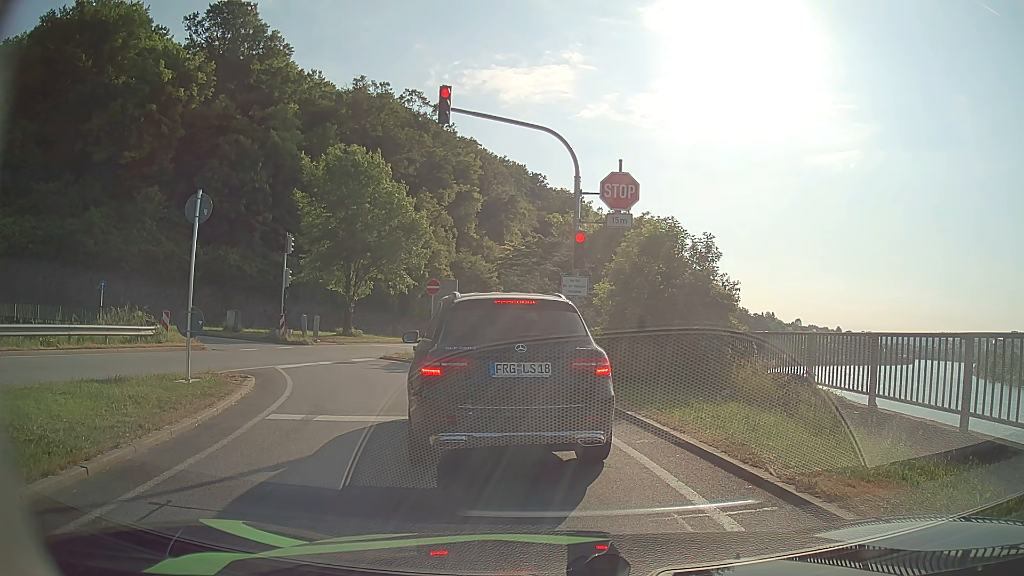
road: primary_link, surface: asphalt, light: Day
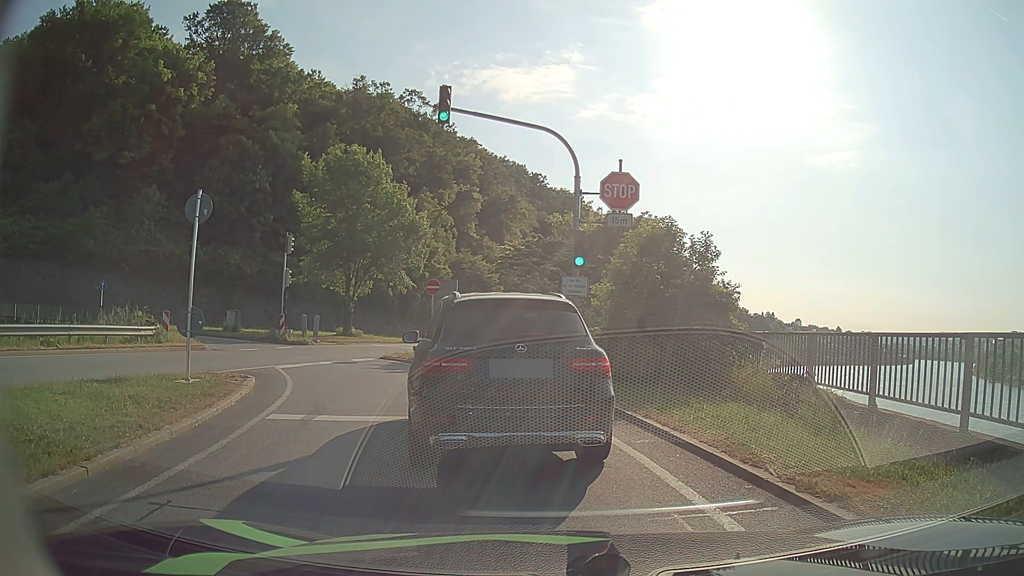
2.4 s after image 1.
(0.0, 0.0) m; 0°
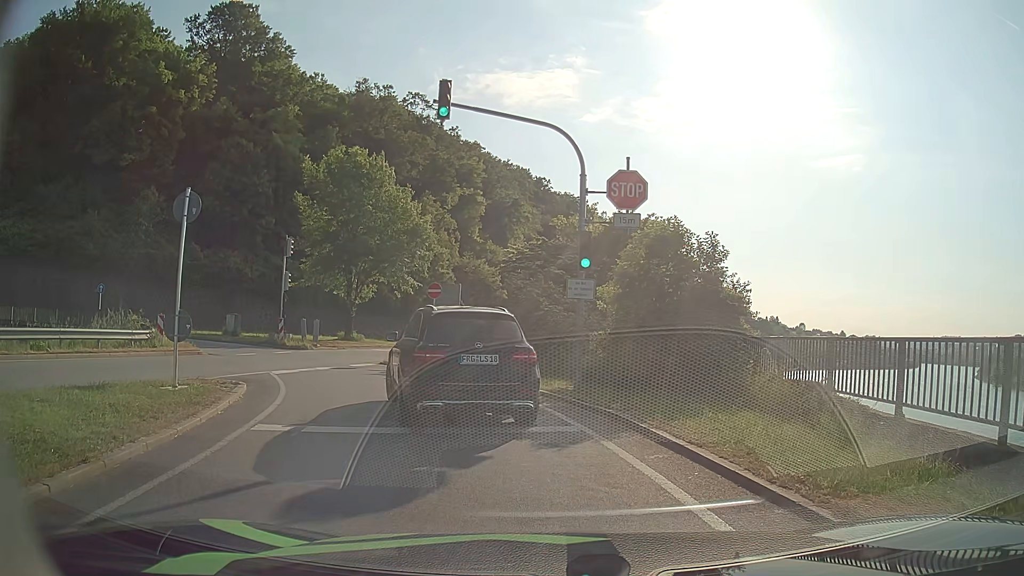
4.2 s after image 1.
(0.0, +0.7) m; 0°
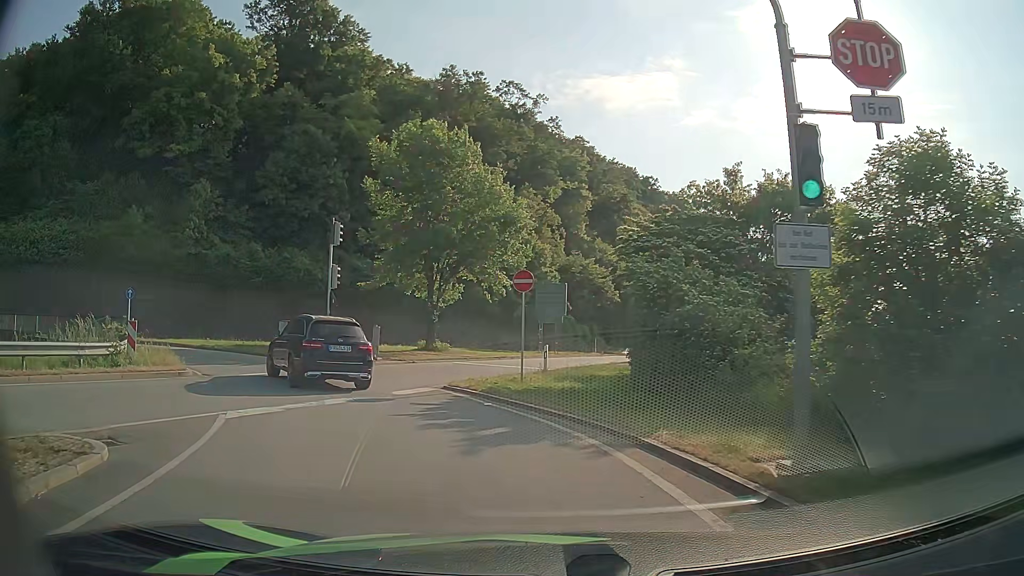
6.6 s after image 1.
(-0.5, +8.5) m; -9°
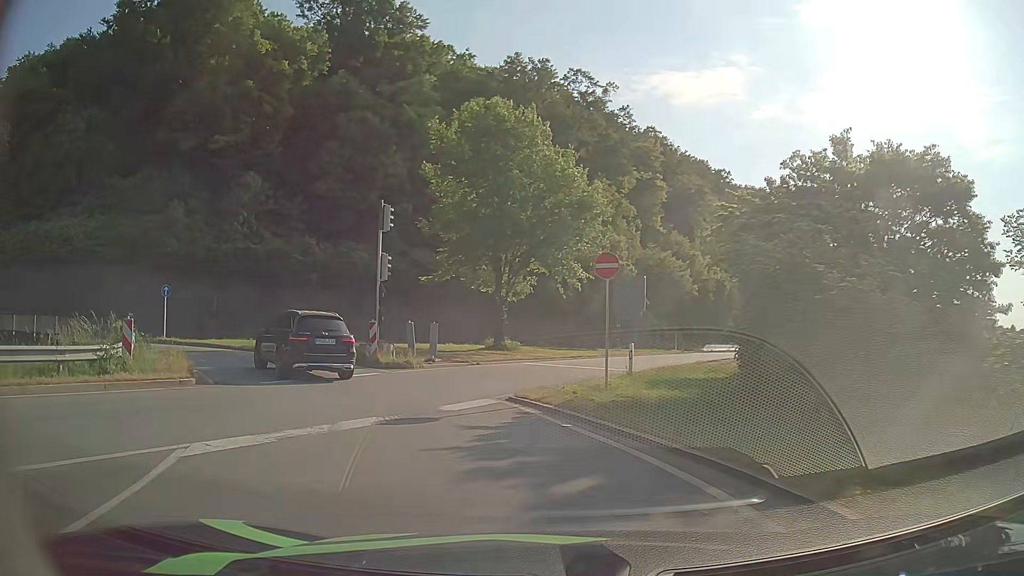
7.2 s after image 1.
(-0.2, +3.5) m; -6°
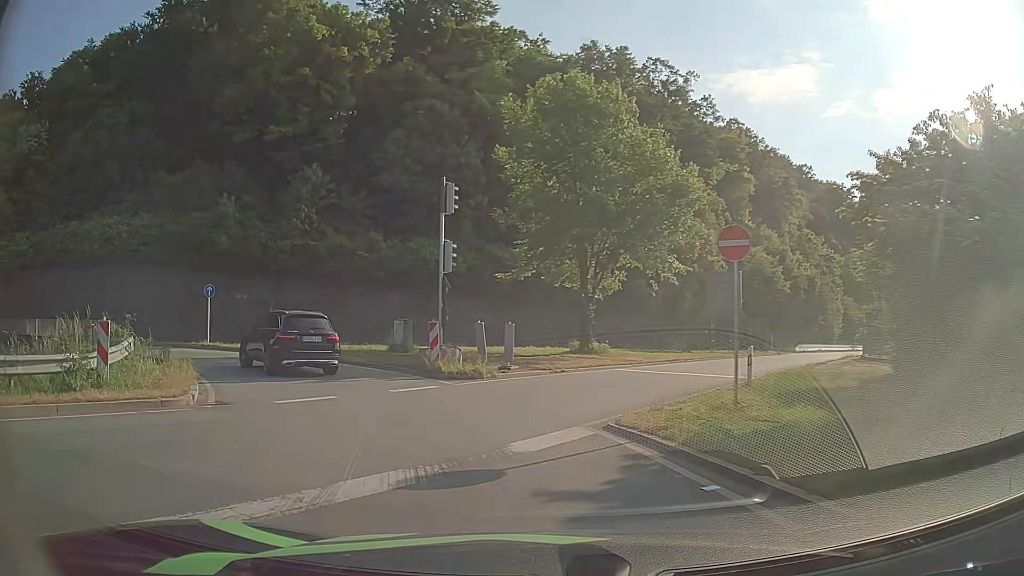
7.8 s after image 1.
(-0.2, +3.9) m; -7°
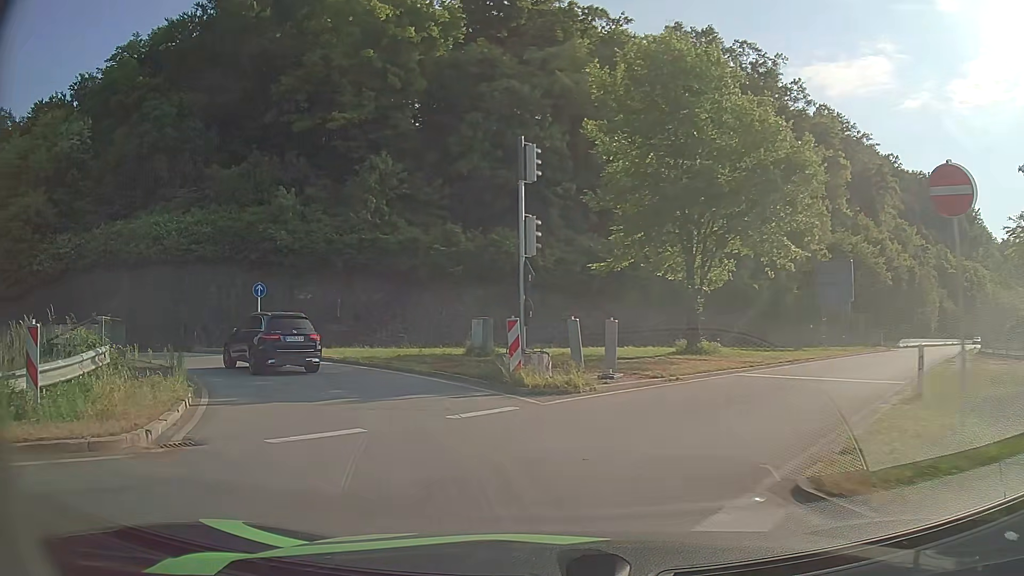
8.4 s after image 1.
(-0.2, +4.2) m; -7°
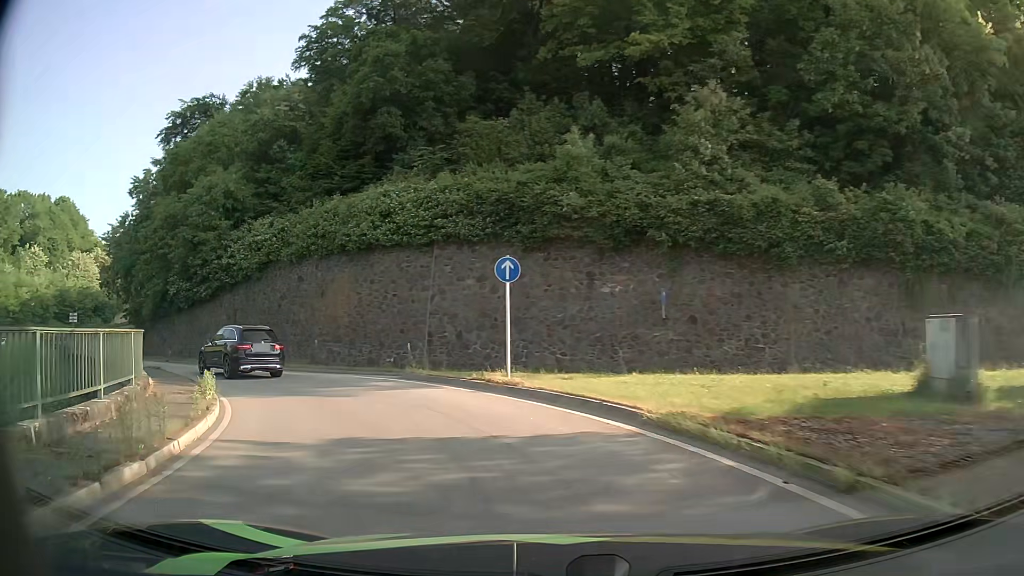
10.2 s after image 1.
(-3.2, +13.2) m; -29°
(-2, +10) (-7, +18) (-14, +25) (-22, +31) (-30, +37) (-38, +43) (-46, +49) (-53, +57) (-59, +65) (-64, +73) m
